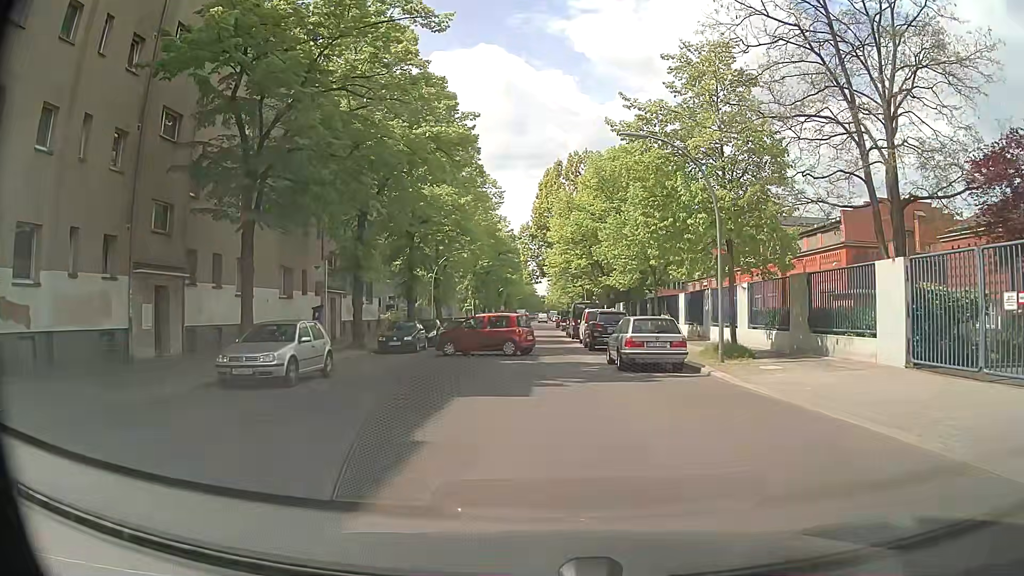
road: residential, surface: asphalt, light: Day
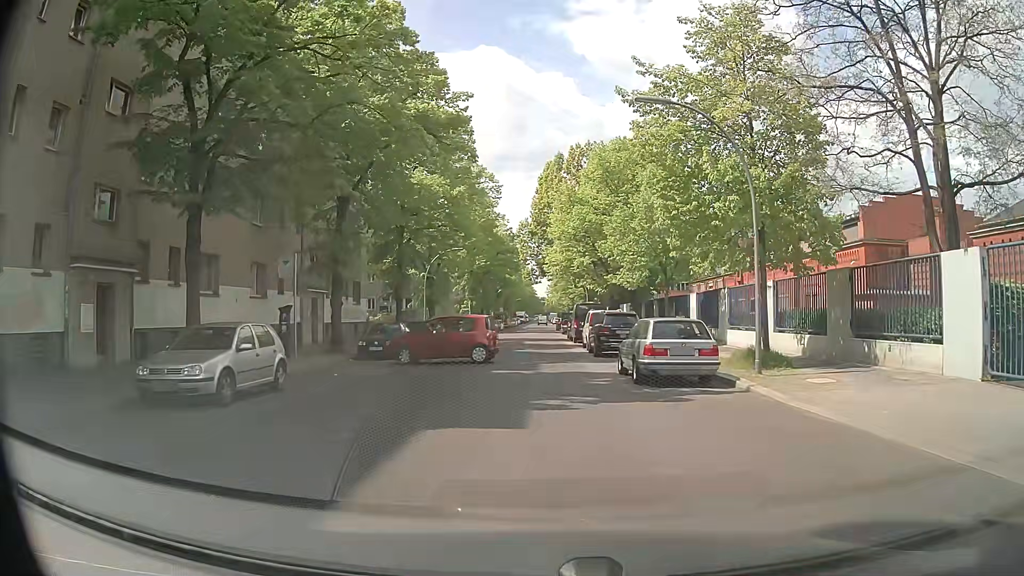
(0.0, +3.1) m; 0°
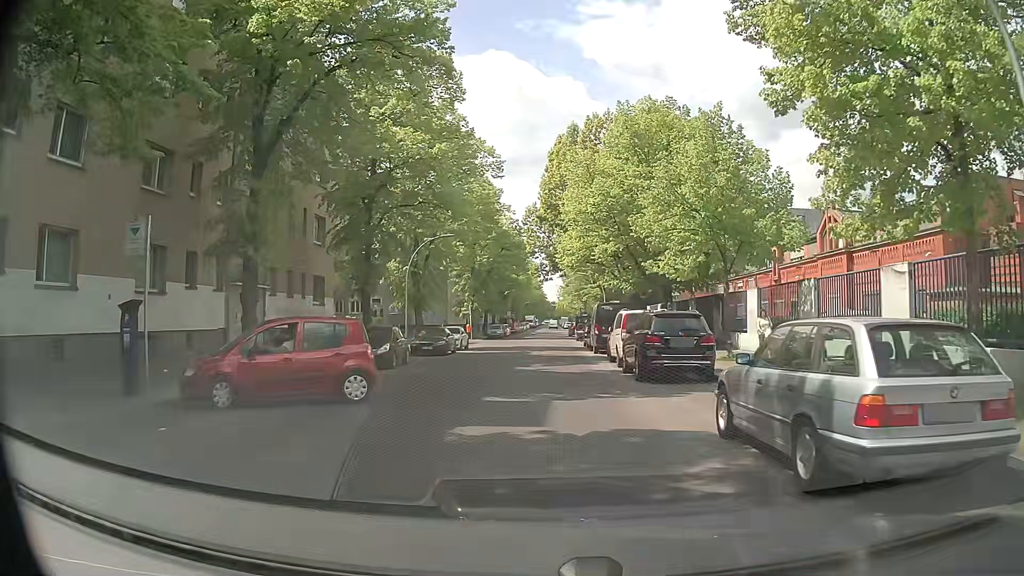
(0.0, +9.5) m; -1°
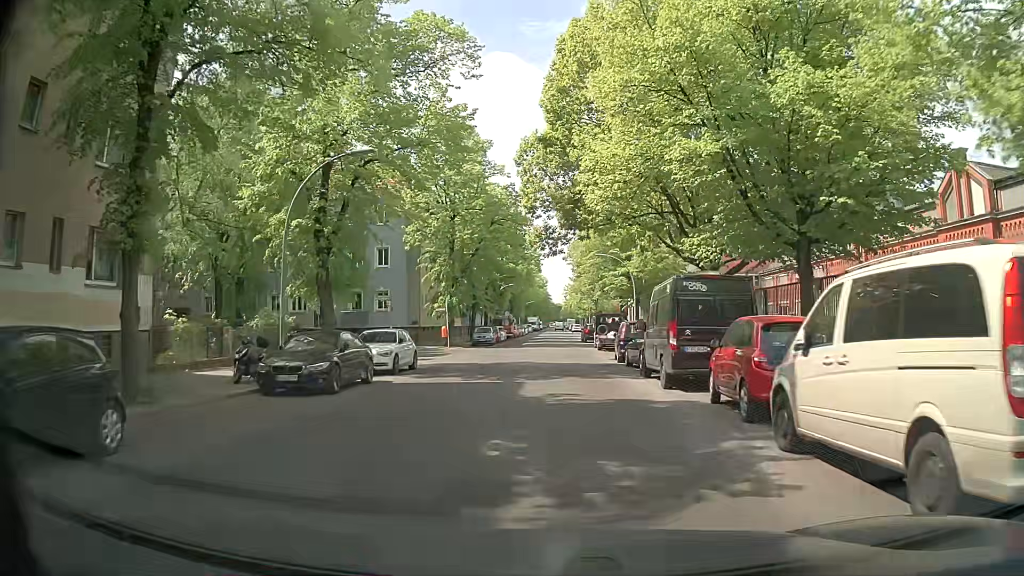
(+0.3, +19.1) m; 0°
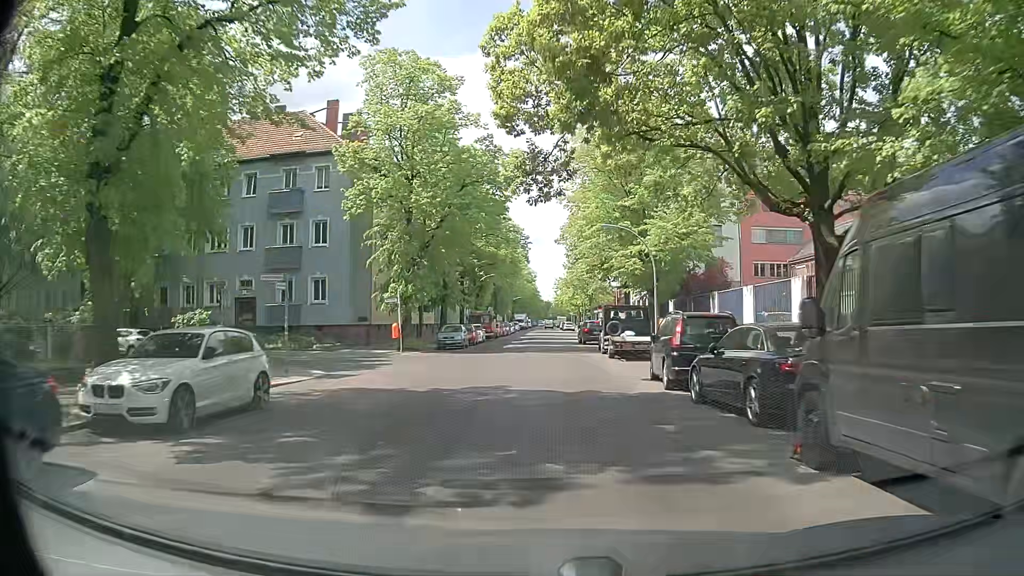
(+0.1, +12.8) m; +1°
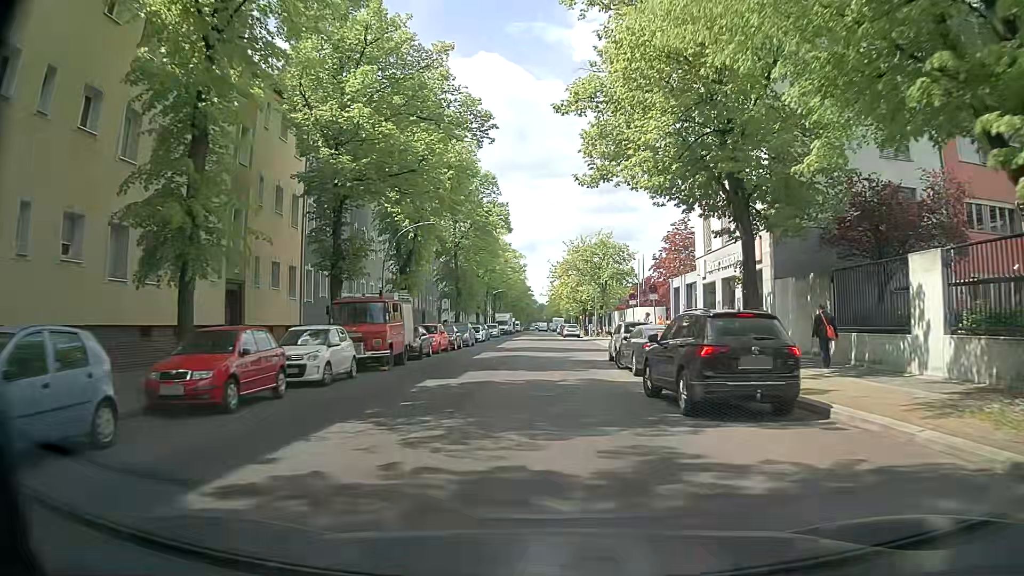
(+0.4, +35.7) m; 0°
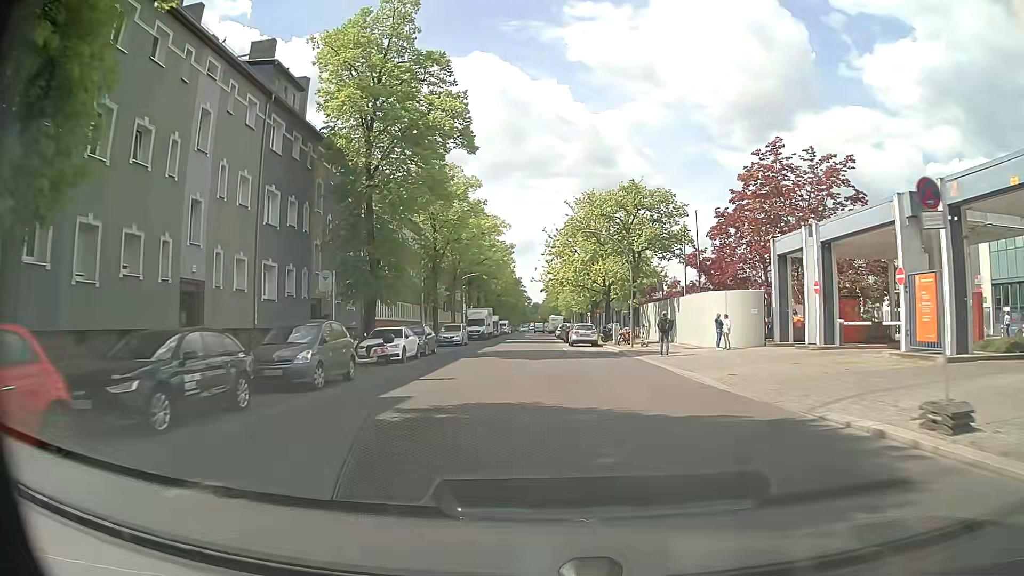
(+0.4, +29.9) m; 0°
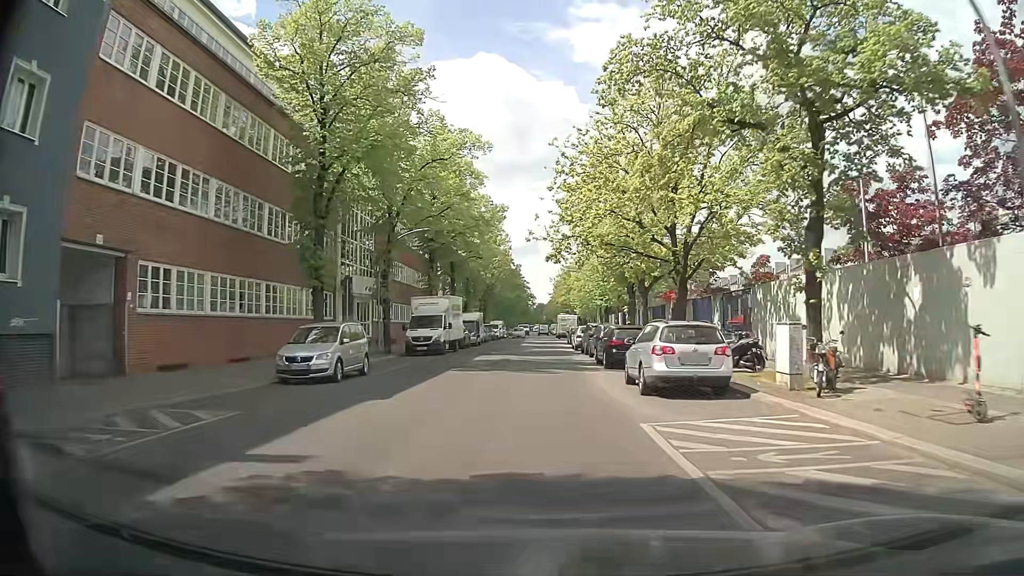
(+0.3, +30.2) m; +1°
(0, +10) (0, +20) (0, +30) (0, +40) (0, +50) (0, +60) (-1, +70) (-1, +80) (-1, +90) (-1, +100) m
